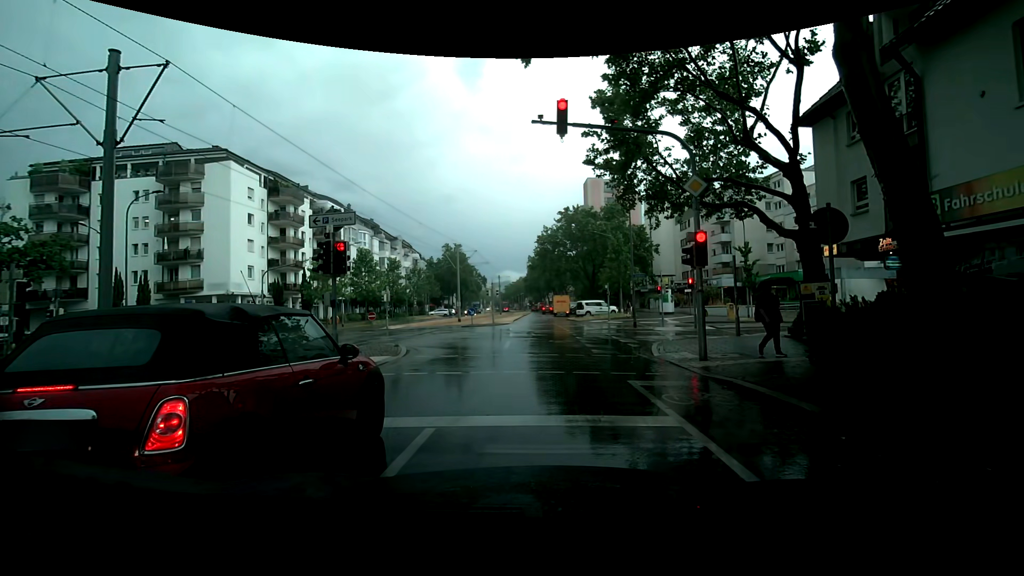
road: tertiary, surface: asphalt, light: Day
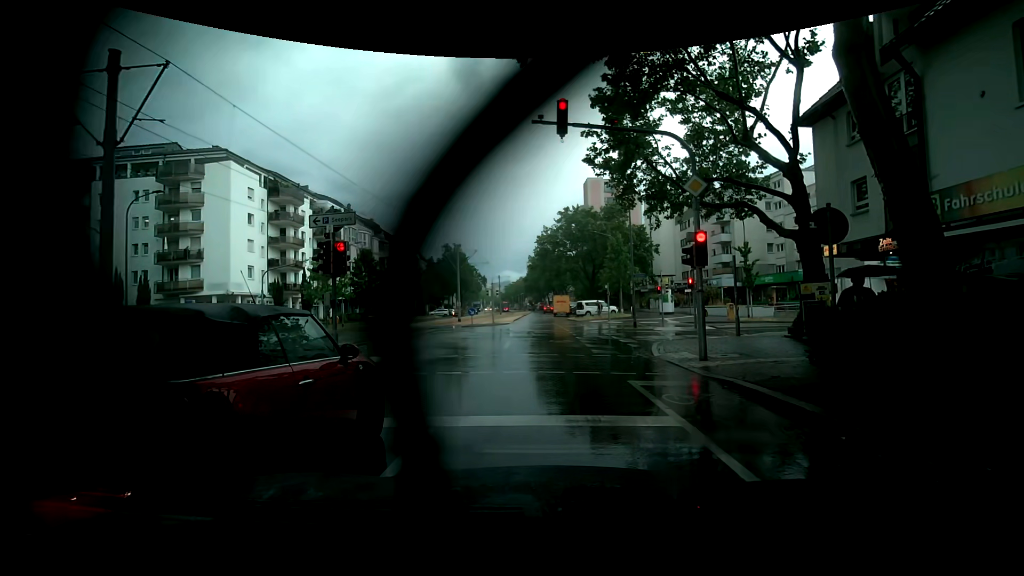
(0.0, 0.0) m; 0°
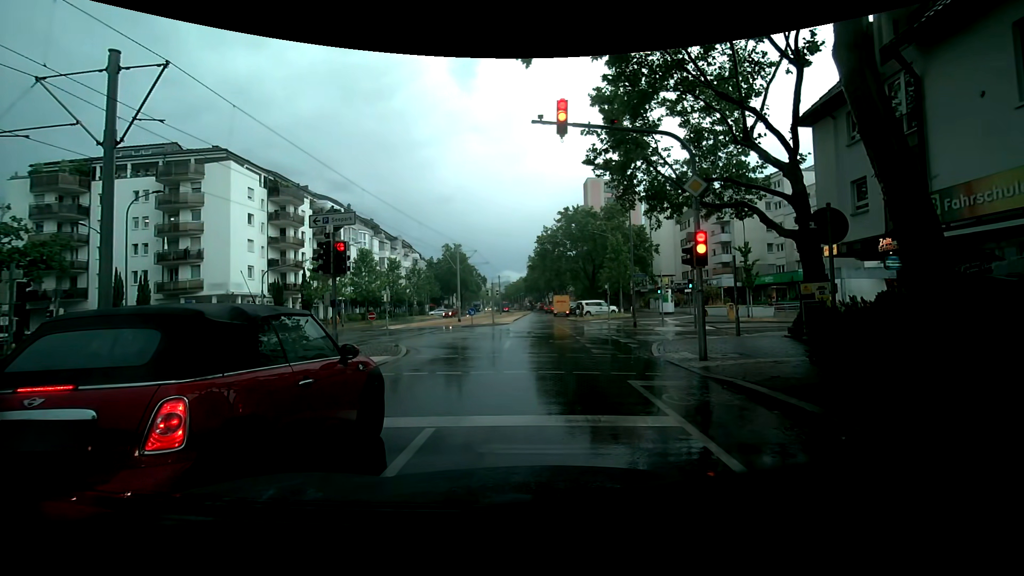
(0.0, 0.0) m; 0°
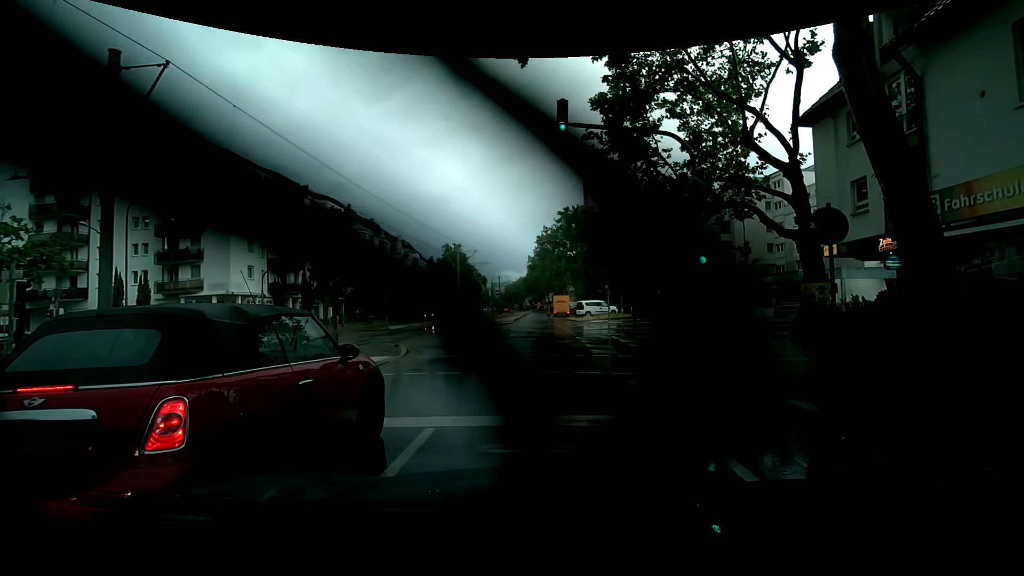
(0.0, 0.0) m; 0°
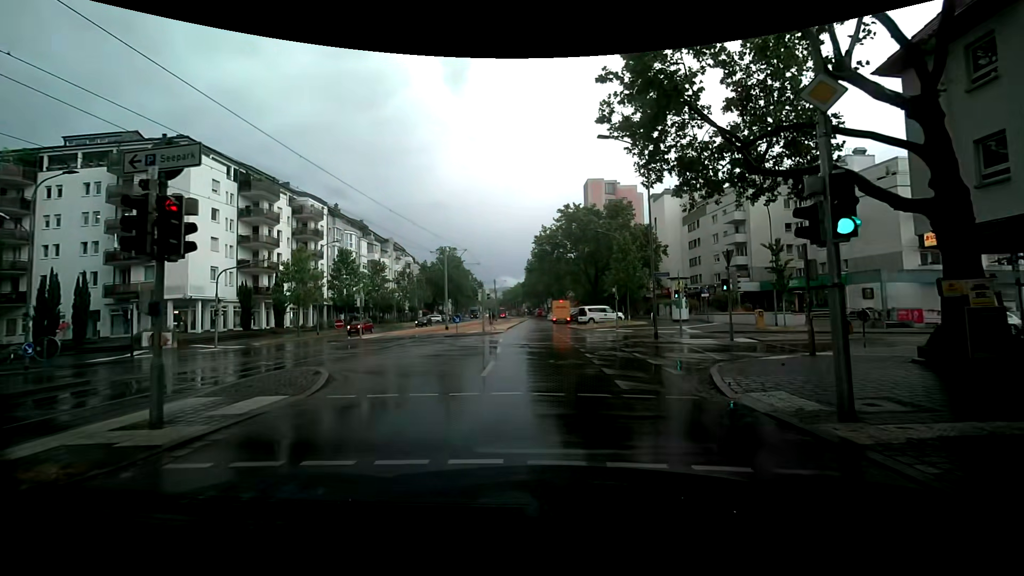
(-0.1, +6.0) m; -2°
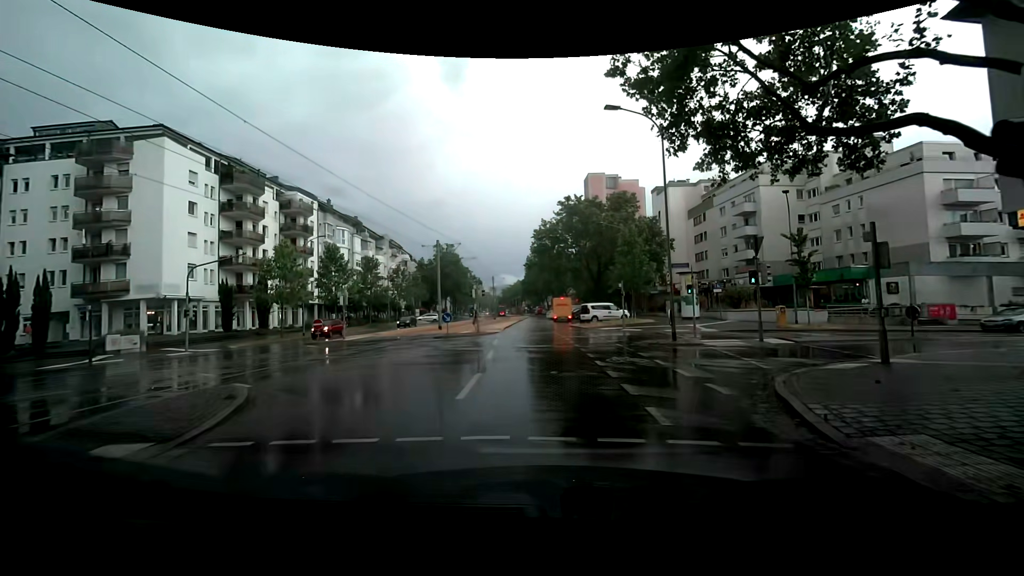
(0.0, +3.1) m; +1°
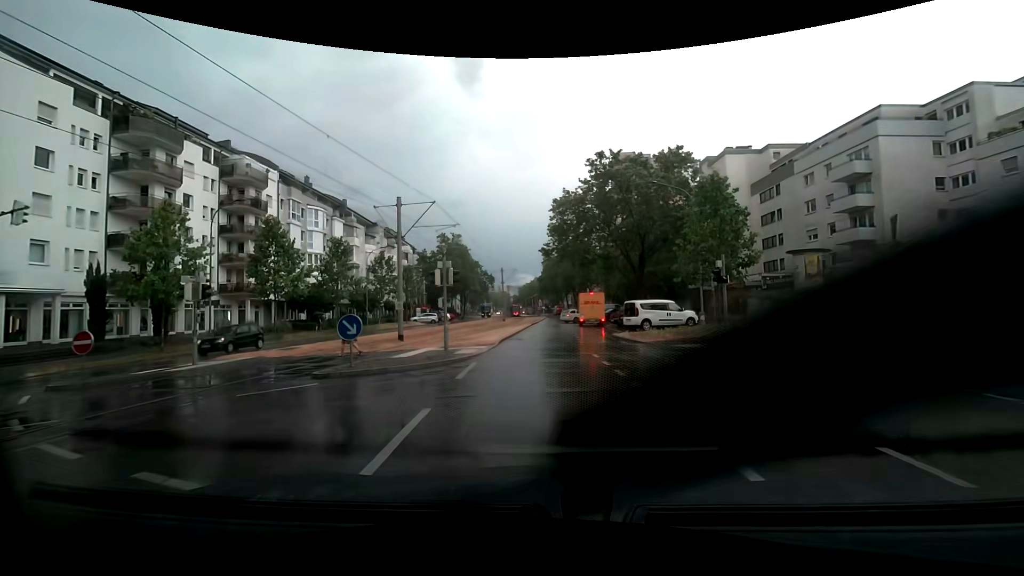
(-0.5, +16.1) m; -3°
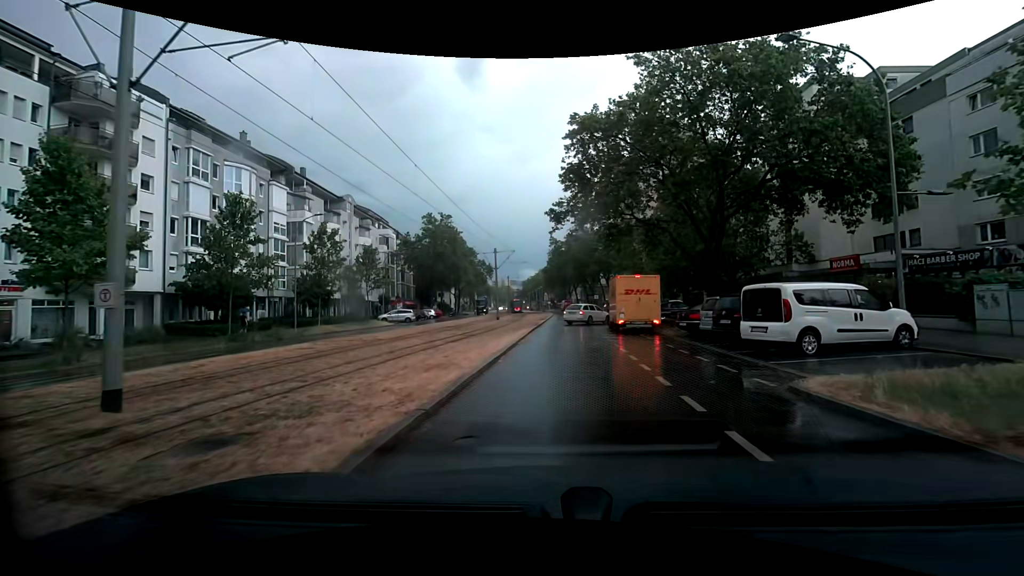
(0.0, +17.7) m; +1°
